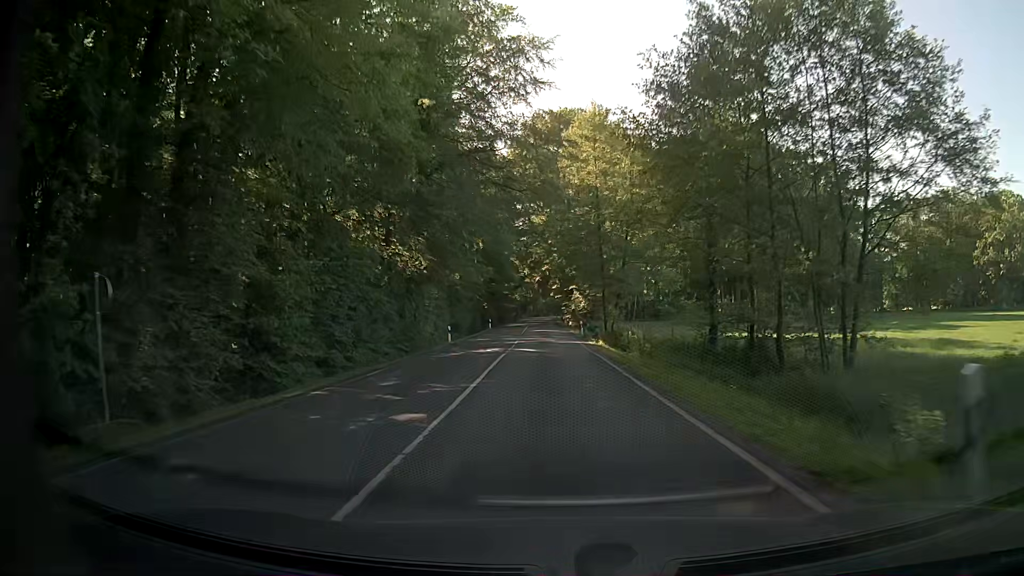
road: secondary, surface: asphalt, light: Day
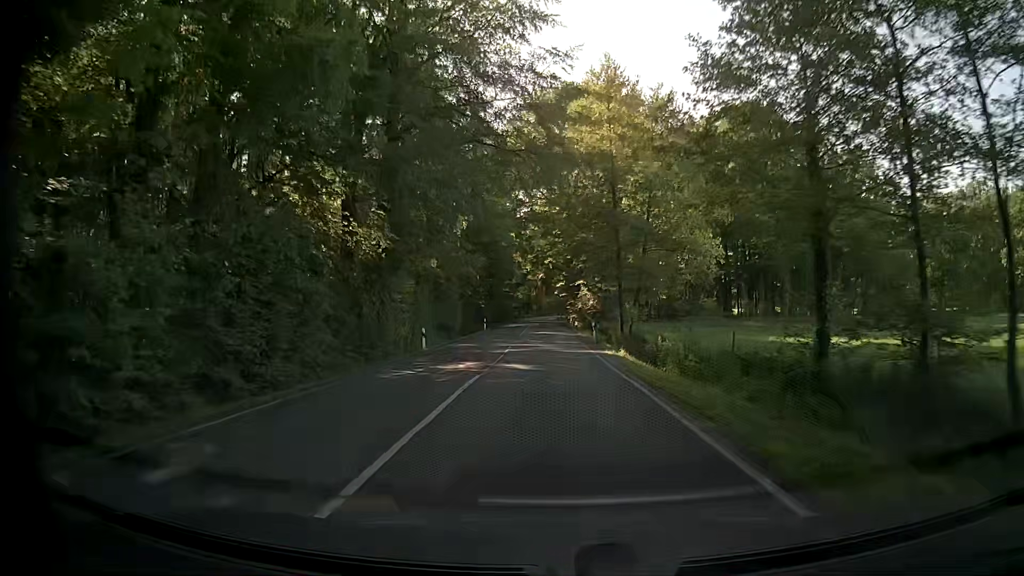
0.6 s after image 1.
(-0.1, +9.3) m; -1°
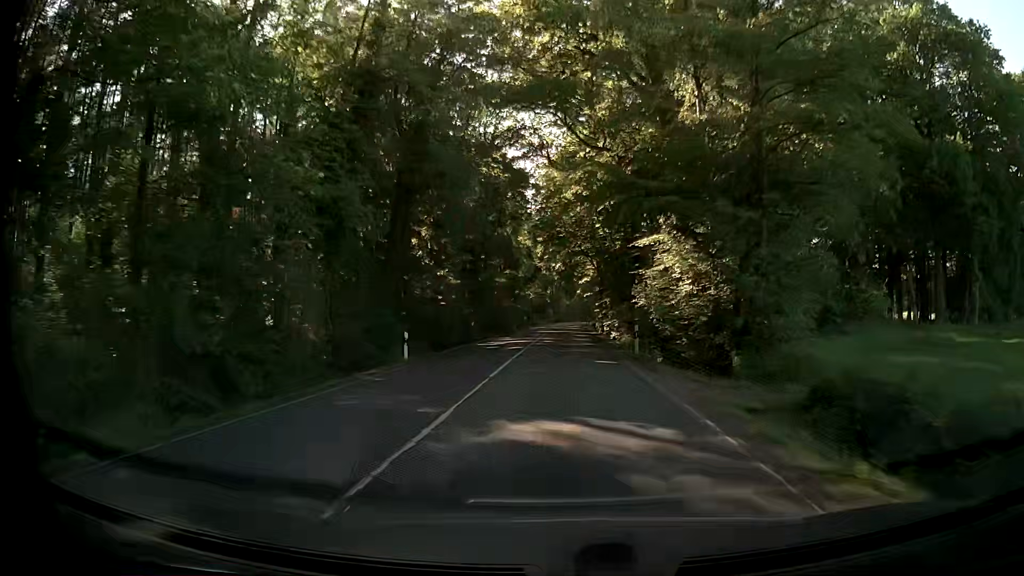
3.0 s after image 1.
(-0.5, +39.5) m; -1°
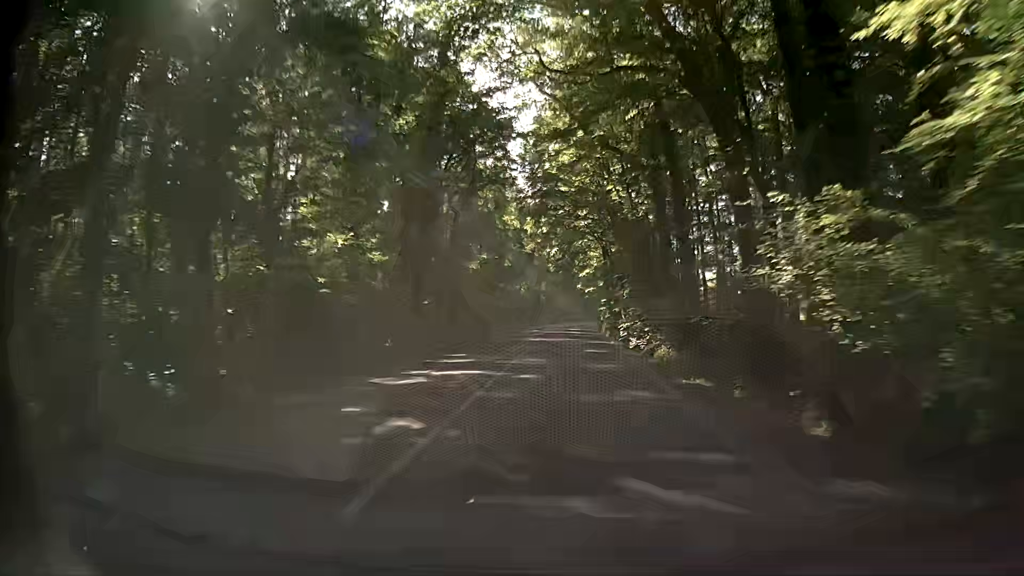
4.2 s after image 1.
(-0.2, +21.2) m; 0°
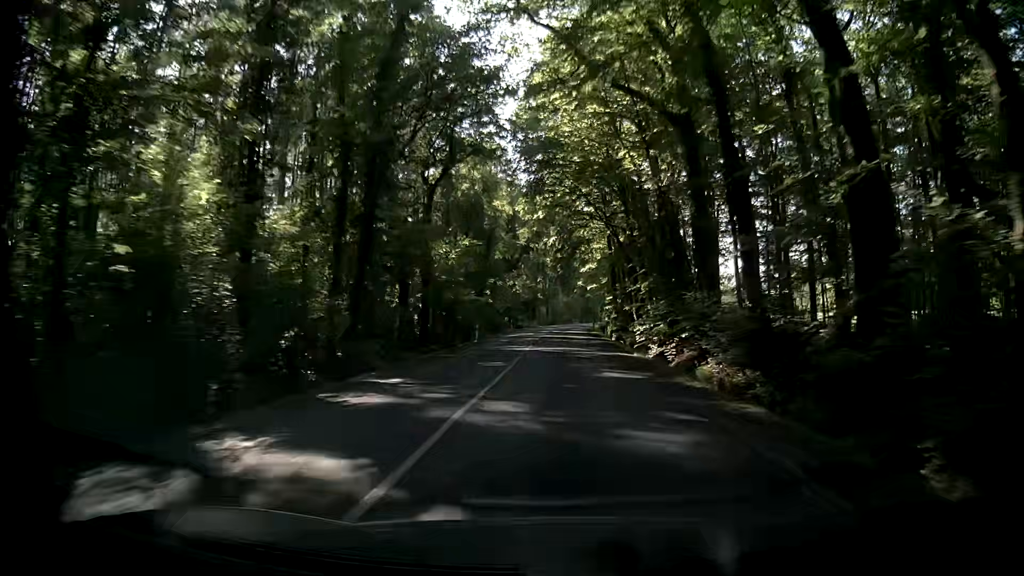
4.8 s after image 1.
(0.0, +10.9) m; +1°
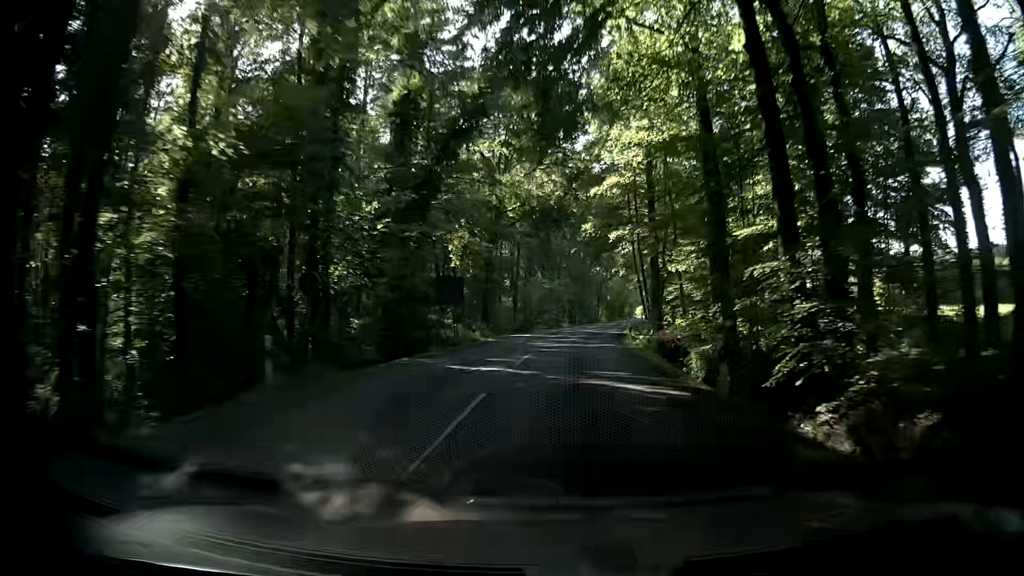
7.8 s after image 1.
(-0.7, +56.1) m; +1°
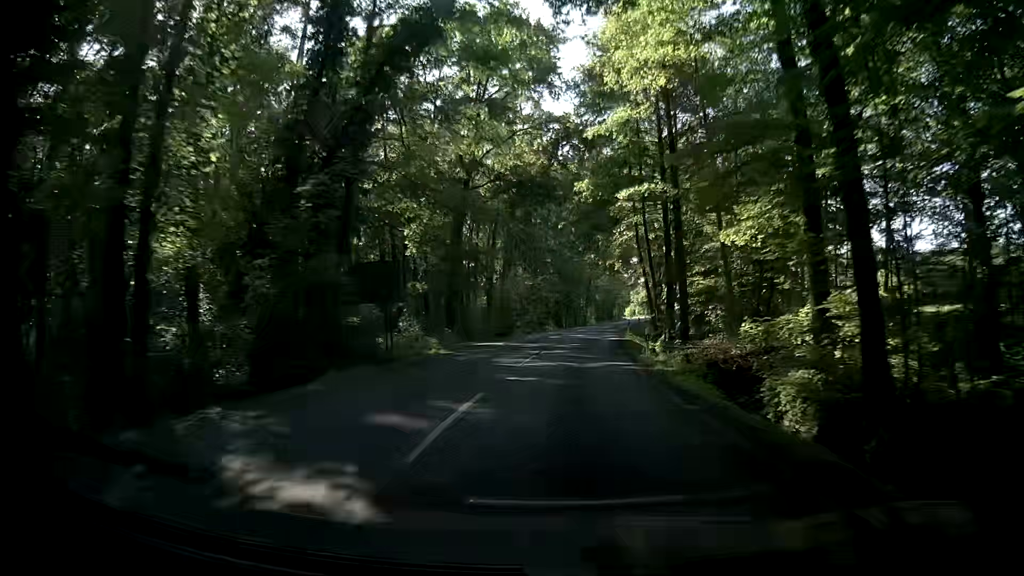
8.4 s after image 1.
(+0.1, +11.5) m; +1°
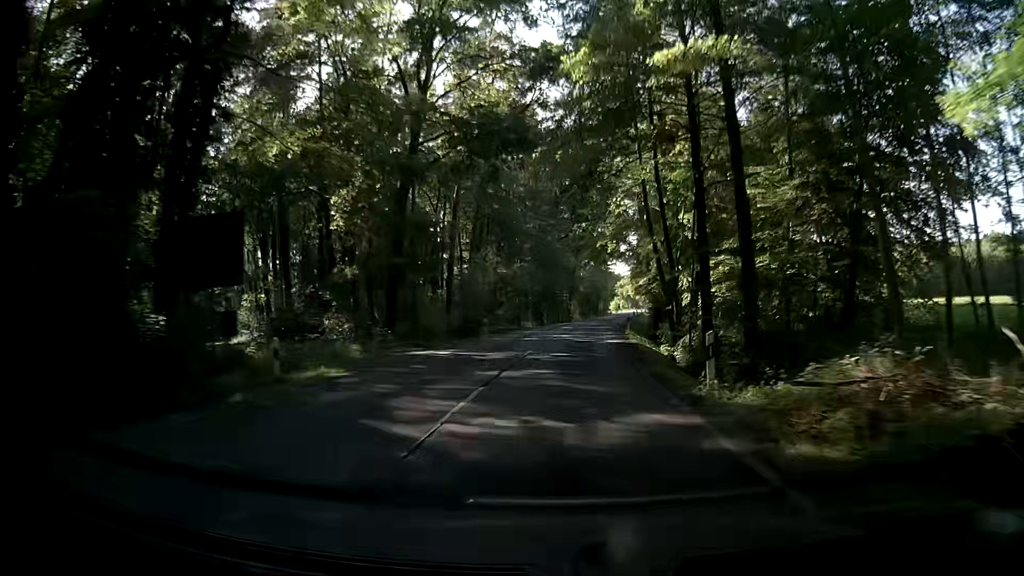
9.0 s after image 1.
(+0.1, +11.6) m; +2°
(0, +10) (0, +20) (+1, +30) (+2, +40) (+3, +50) (+4, +60) (+5, +70) (+7, +80) (+8, +90) (+10, +99) m
